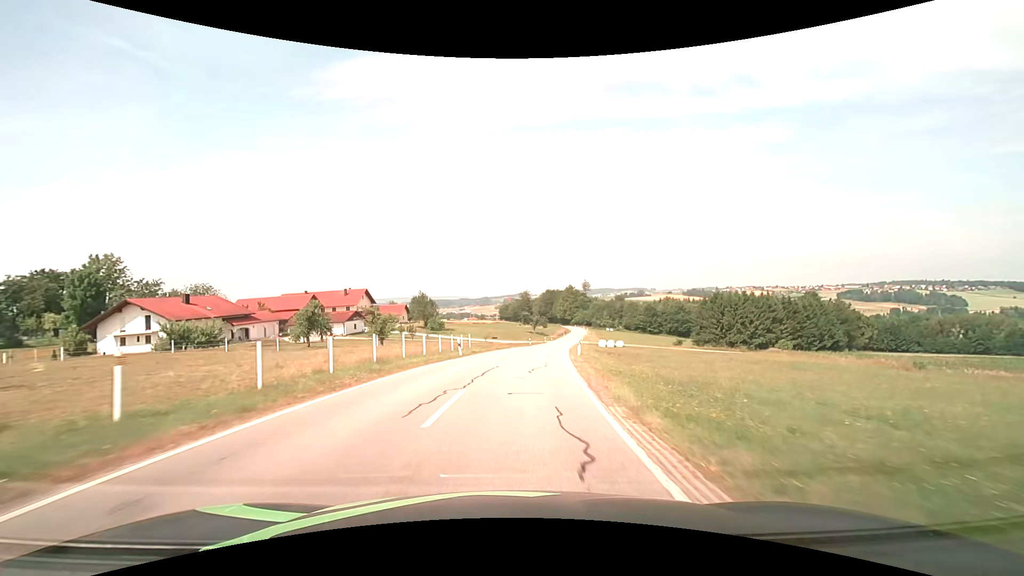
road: secondary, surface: asphalt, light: Day
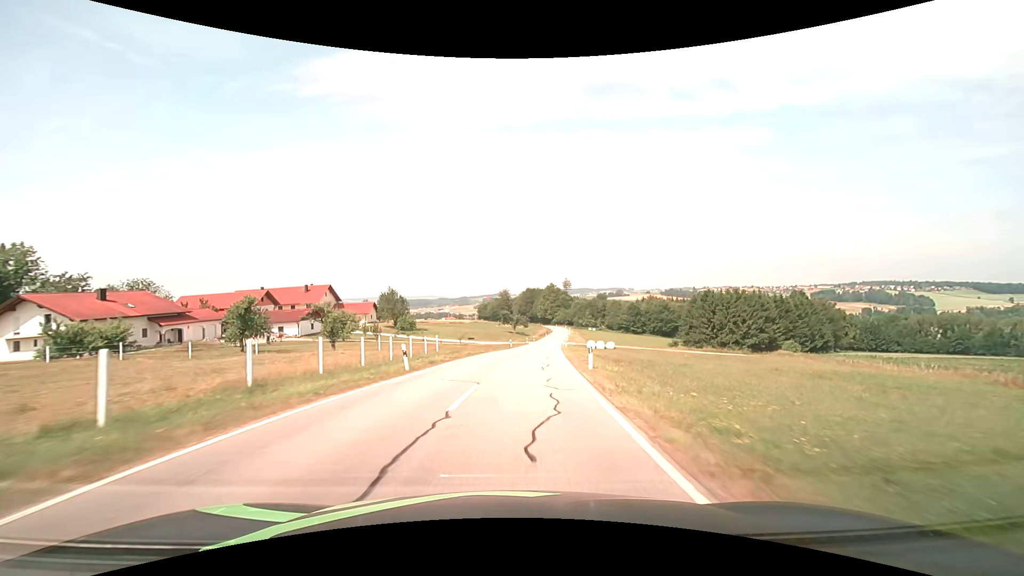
(+0.2, +10.3) m; +2°
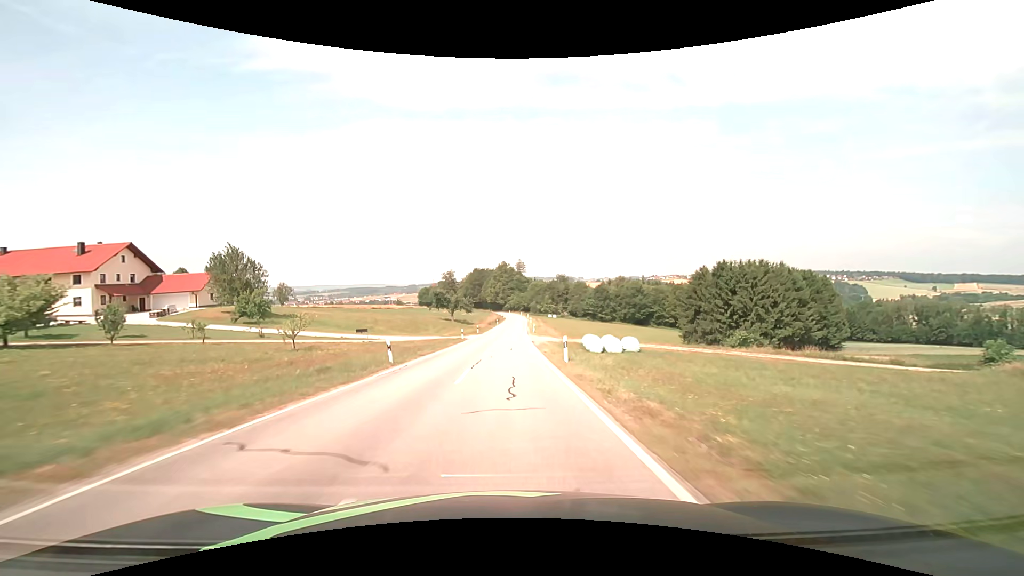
(+3.2, +43.8) m; +6°
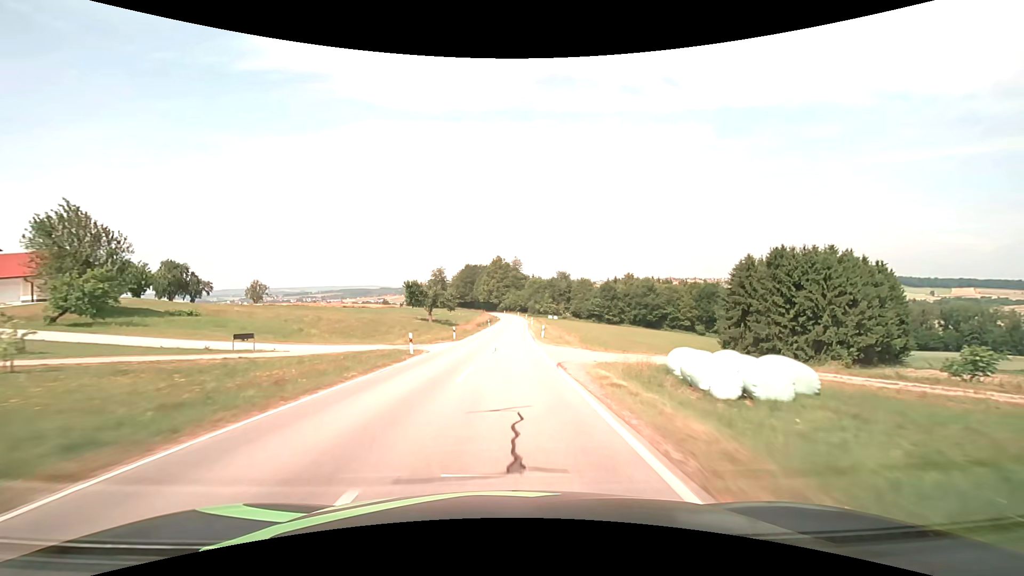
(+0.1, +23.3) m; 0°
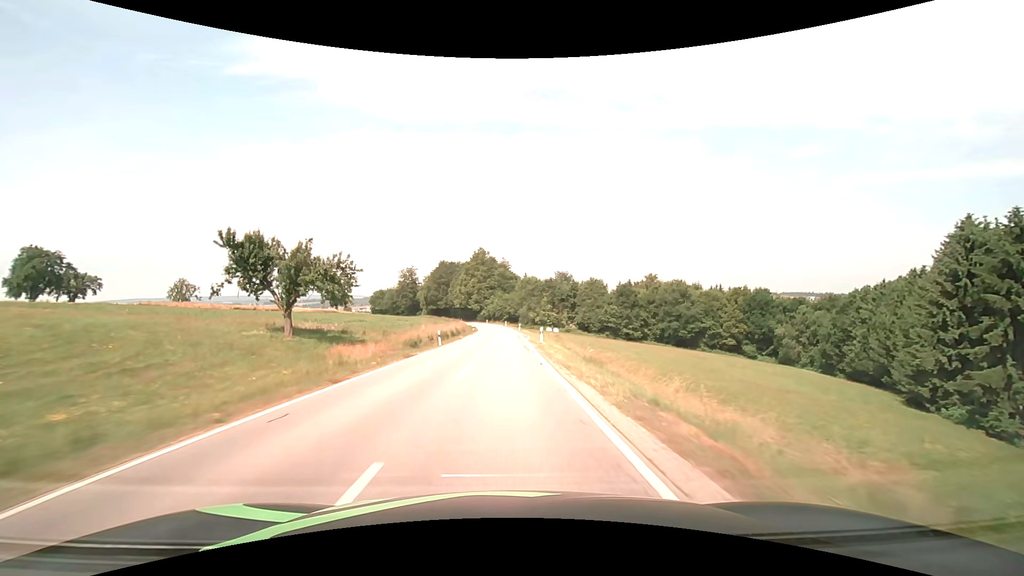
(+0.7, +46.3) m; +2°
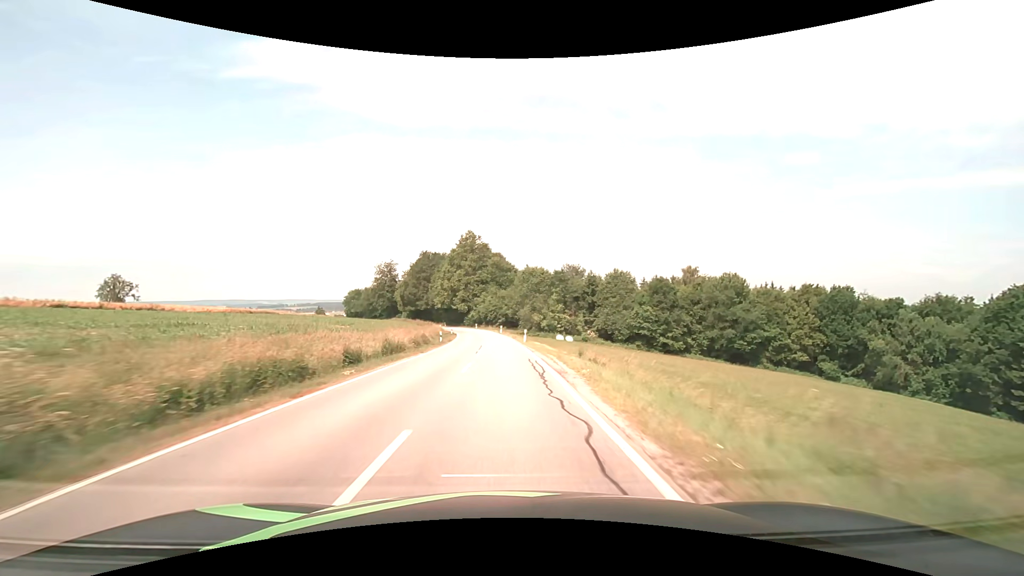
(+0.1, +33.7) m; 0°
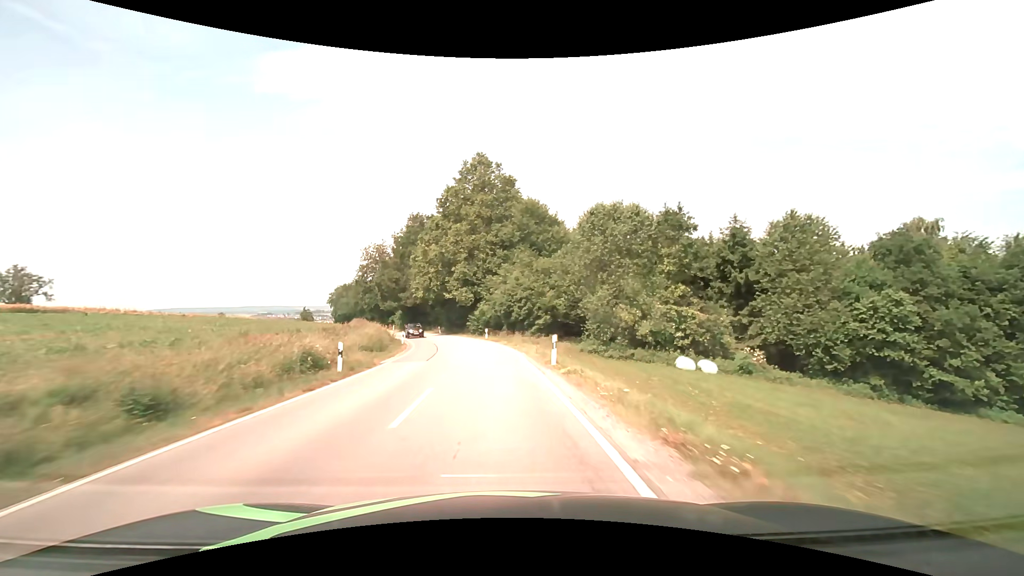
(-0.9, +54.6) m; -3°
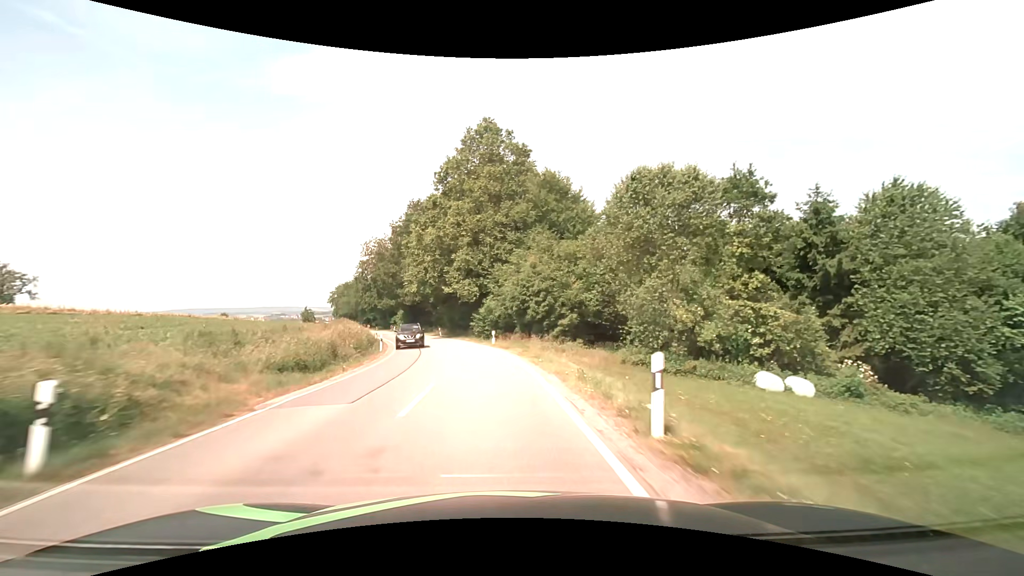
(-0.1, +10.7) m; -1°
(0, +10) (-1, +20) (-2, +30) (-4, +40) (-7, +49) (-10, +59) (-13, +68) (-16, +78) (-19, +87) (-23, +97) m
